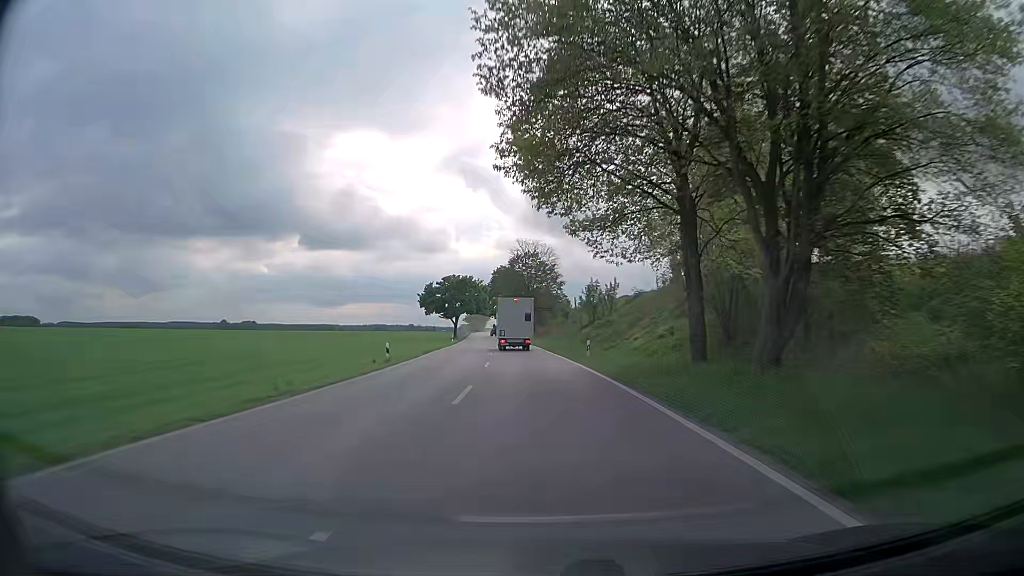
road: secondary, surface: asphalt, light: Day
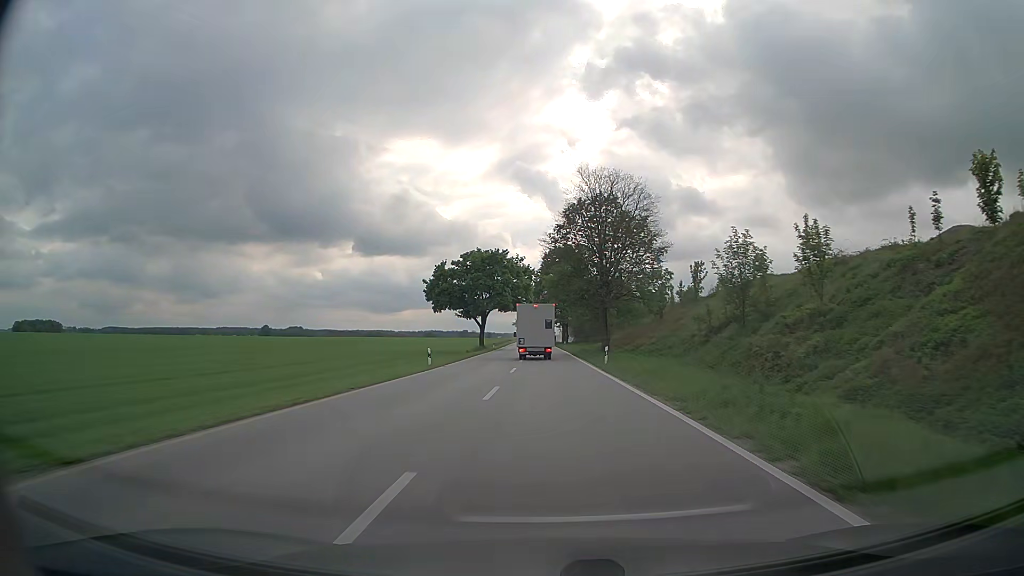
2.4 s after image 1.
(-2.3, +46.0) m; -5°
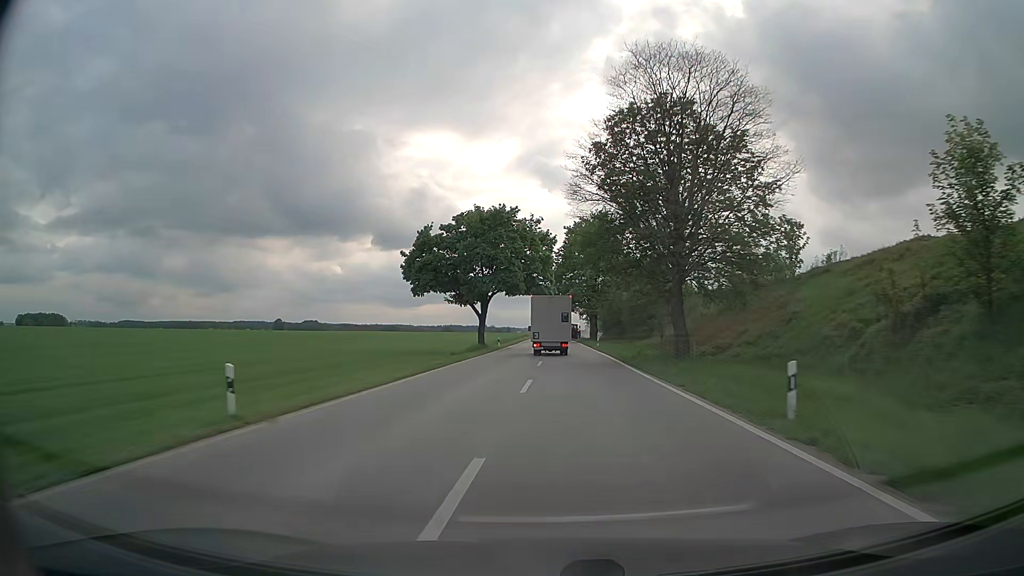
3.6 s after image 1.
(-0.4, +23.6) m; -2°
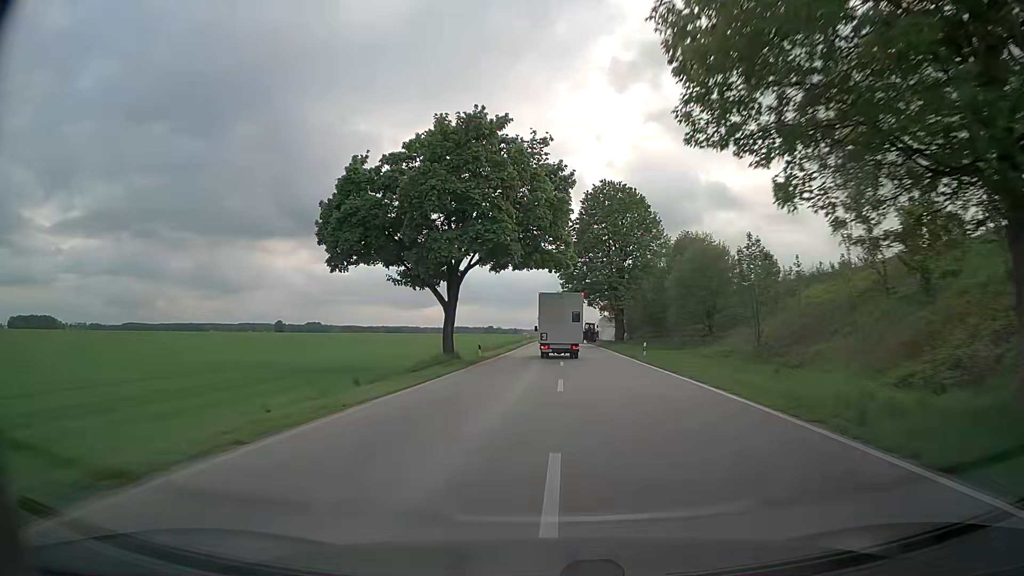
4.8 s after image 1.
(-0.1, +23.9) m; -1°
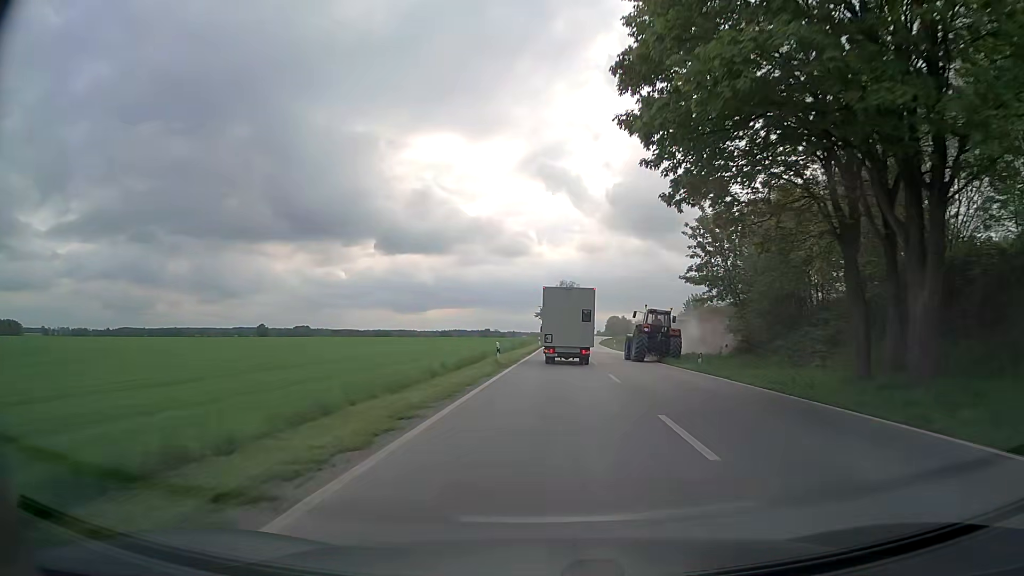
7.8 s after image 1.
(+0.1, +56.4) m; 0°
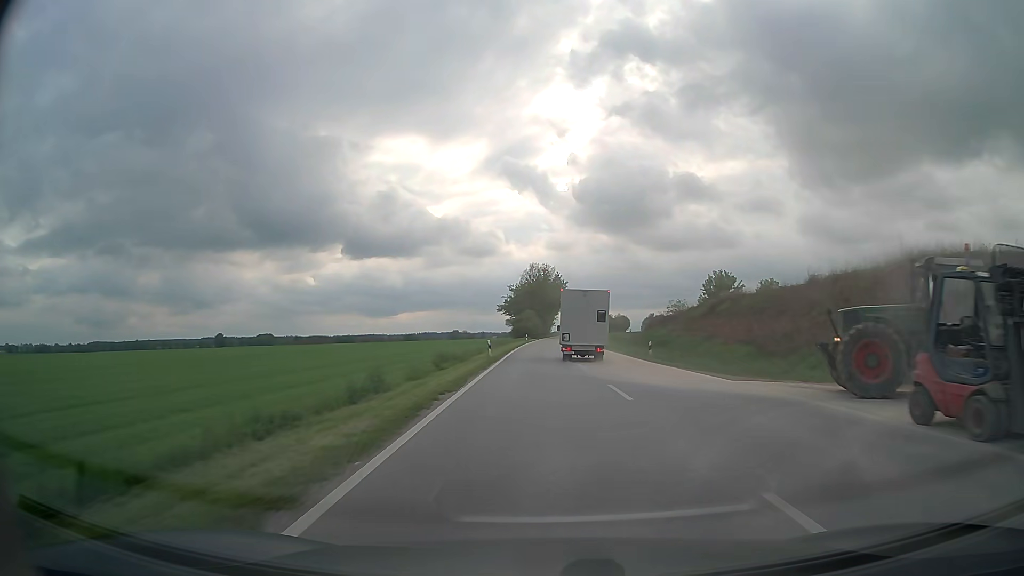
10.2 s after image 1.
(+1.0, +41.8) m; +3°
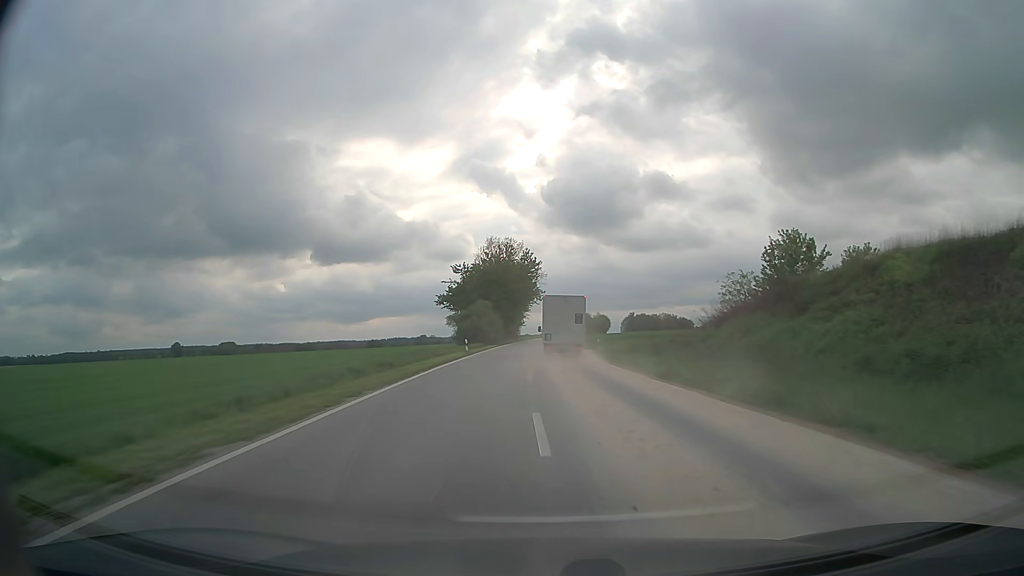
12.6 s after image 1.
(+0.9, +42.3) m; +2°
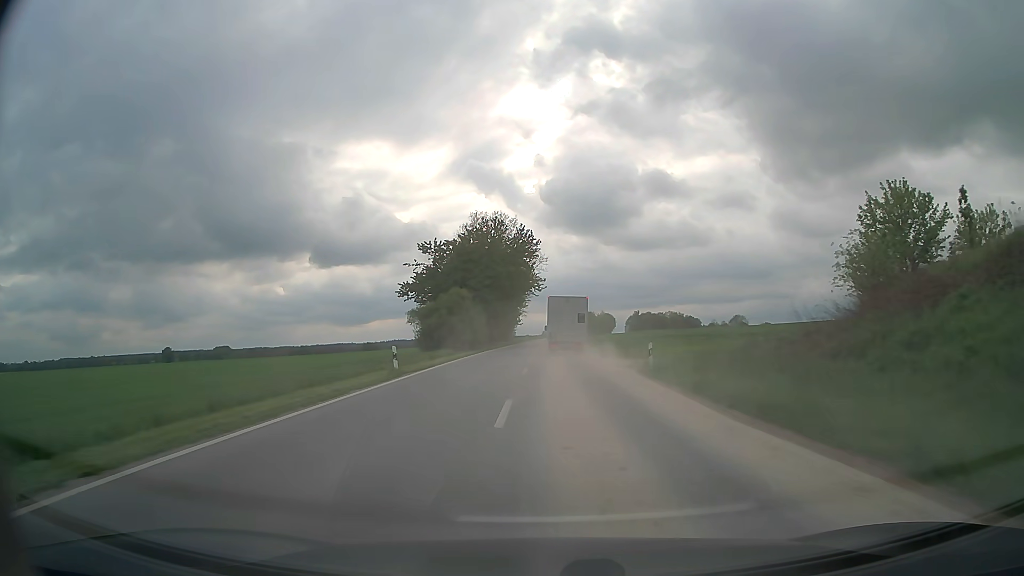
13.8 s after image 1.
(0.0, +21.9) m; 0°
(0, +10) (0, +20) (0, +30) (+1, +40) (+1, +50) (+1, +60) (+2, +70) (+2, +80) (+3, +90) (+3, +100) m
